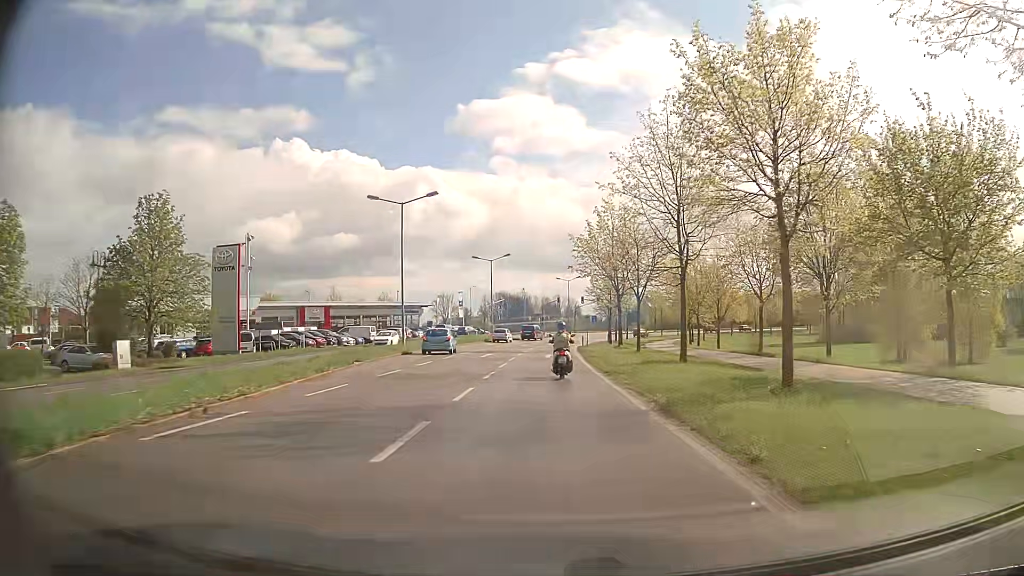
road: secondary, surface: asphalt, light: Day
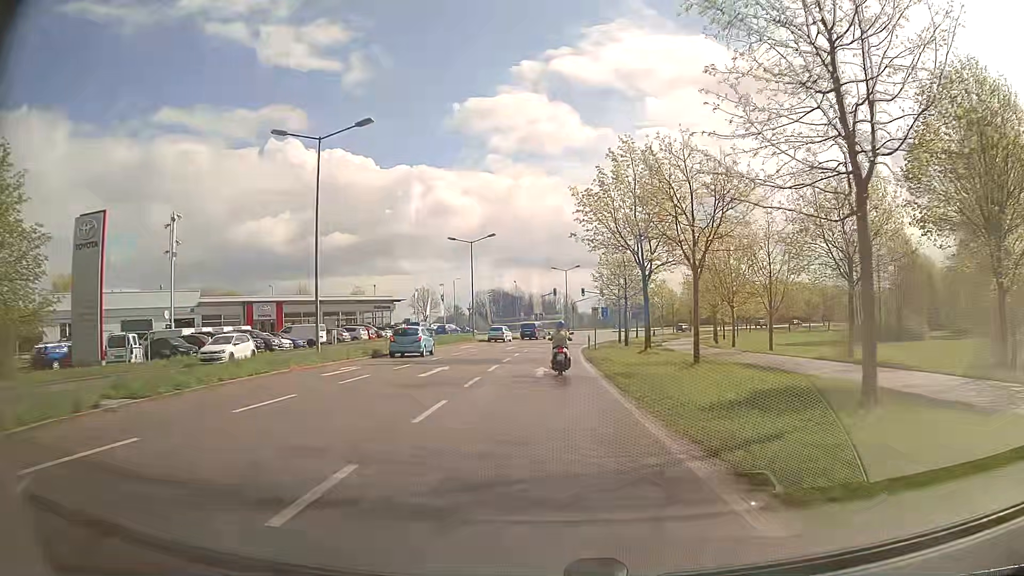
(0.0, +15.1) m; 0°
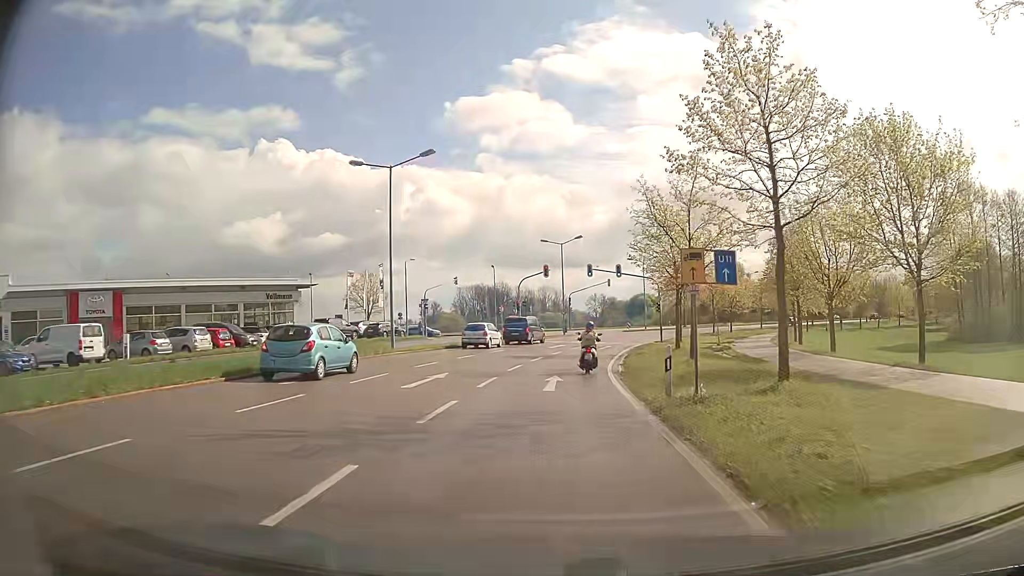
(+0.1, +30.2) m; +1°
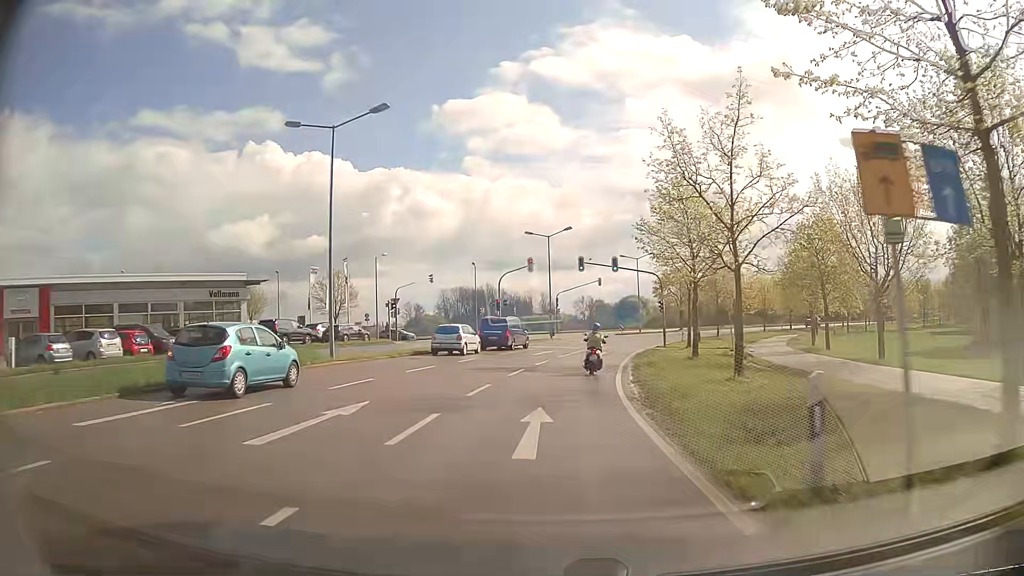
(+0.1, +7.6) m; +1°
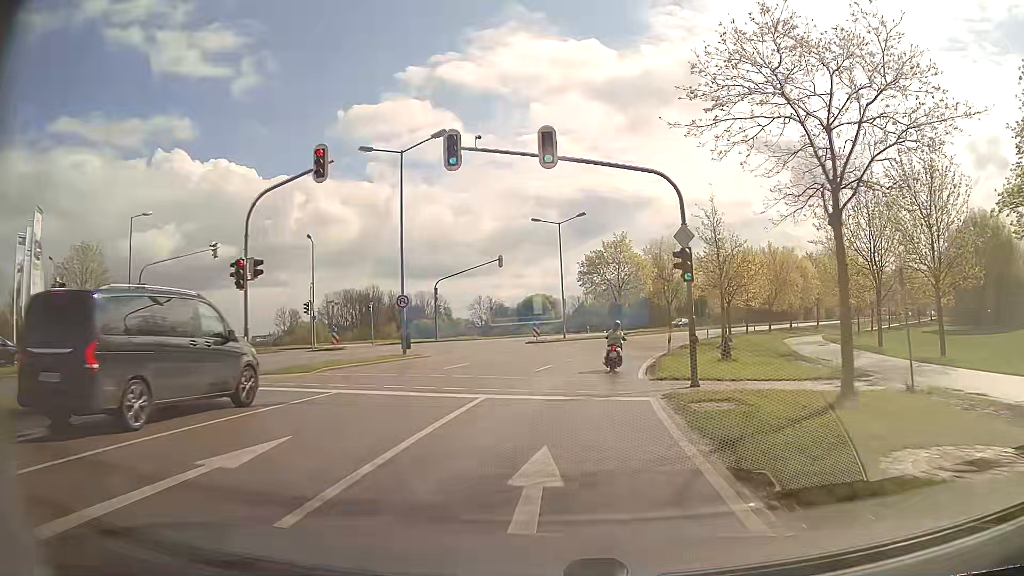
(+1.9, +30.5) m; +8°
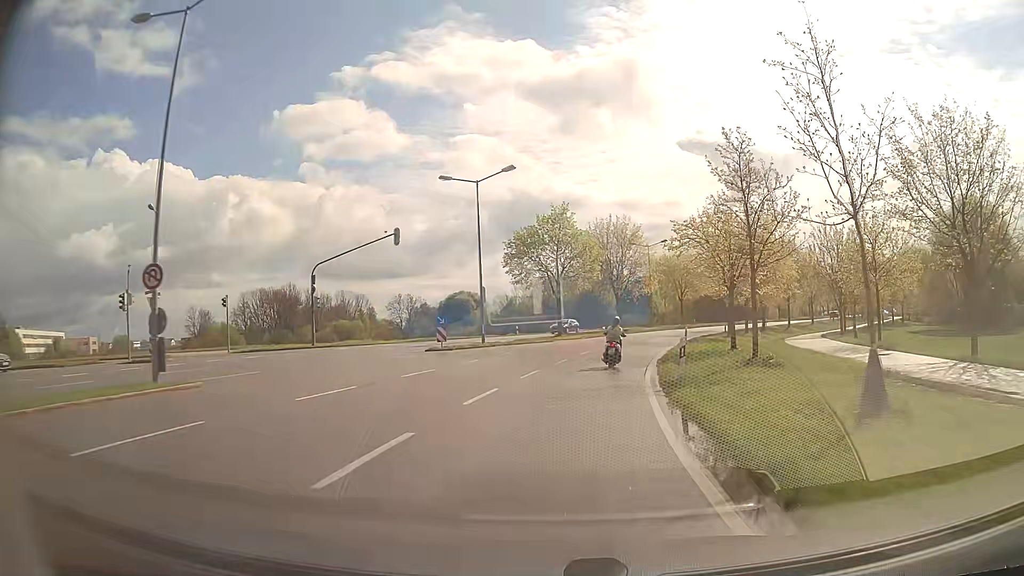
(+0.8, +15.6) m; +6°
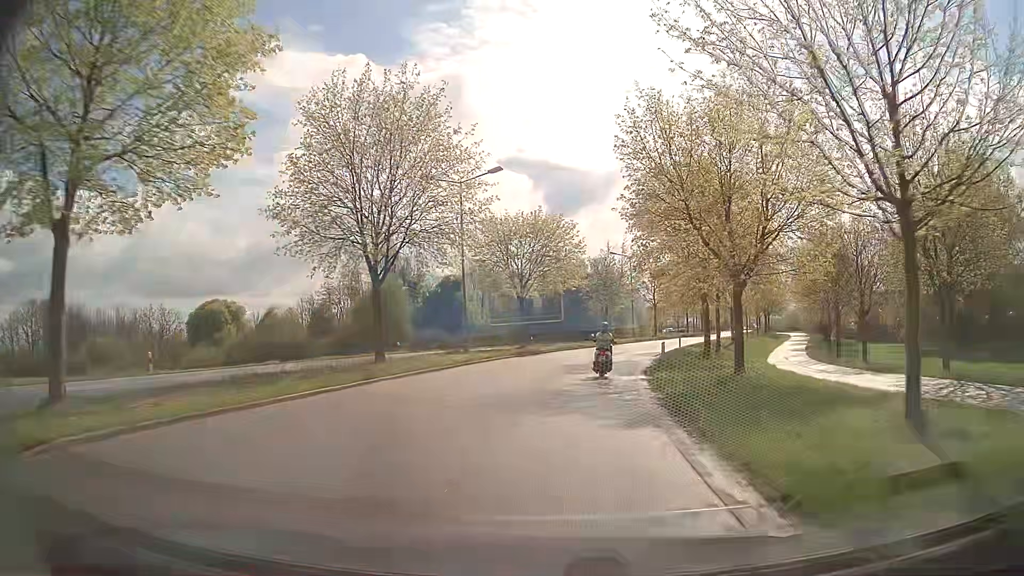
(+5.5, +39.5) m; +16°
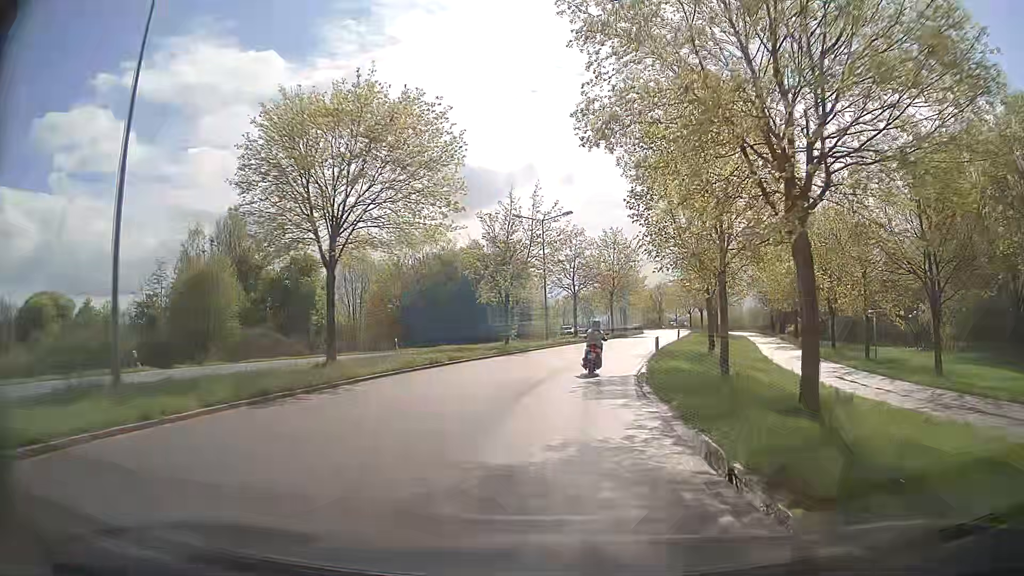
(+1.7, +23.6) m; +8°
(0, +10) (+1, +20) (+3, +30) (+5, +40) (+8, +49) (+10, +59) (+13, +69) (+15, +78) (+17, +88) (+19, +98) m
